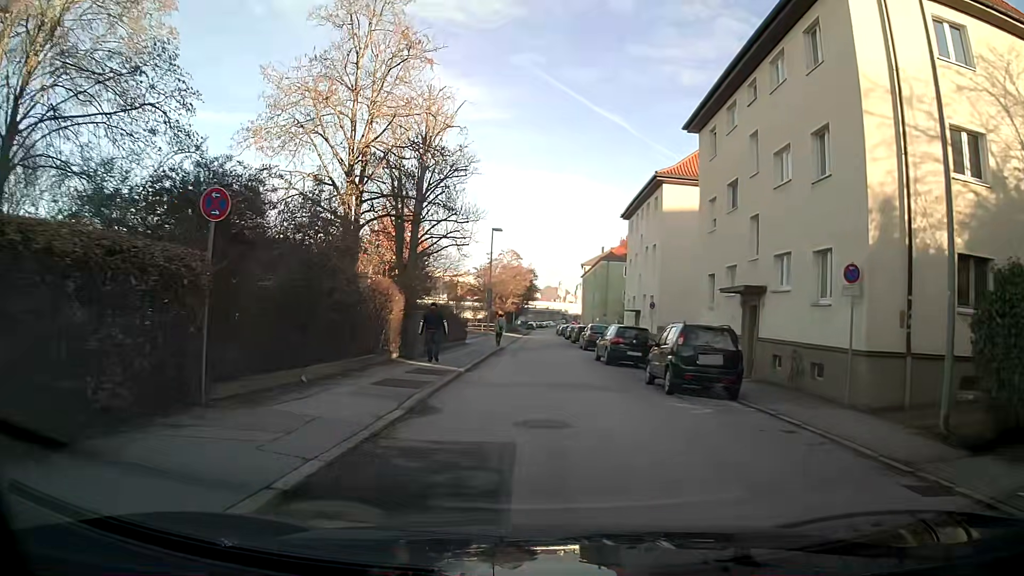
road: residential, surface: asphalt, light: Day
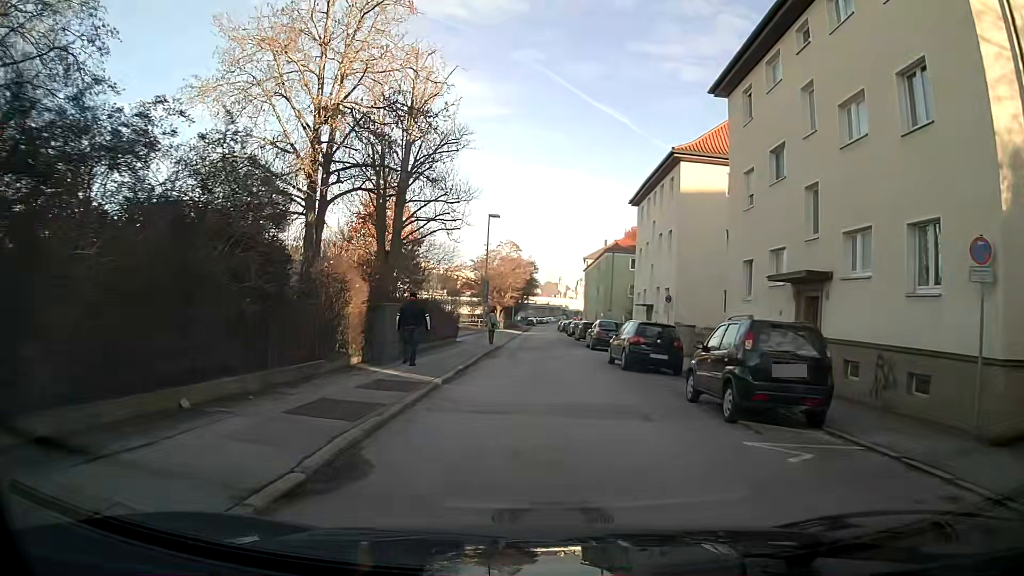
(0.0, +4.5) m; 0°
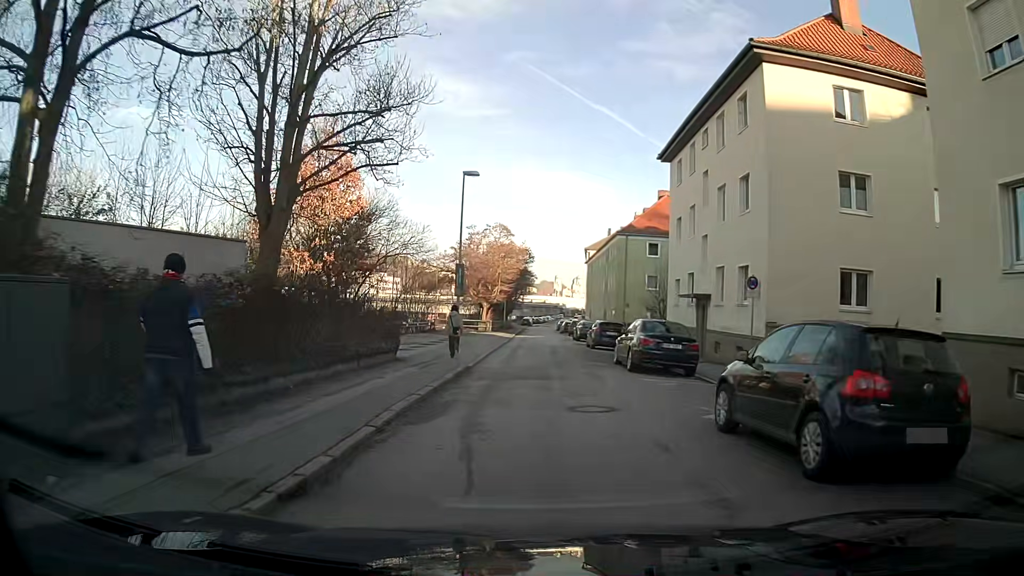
(+0.2, +13.6) m; +1°
(0, +10) (0, +20) (0, +30) (0, +40) (+1, +50) (+1, +60) (+1, +70) (+1, +80) (+1, +90) (+2, +100) m
